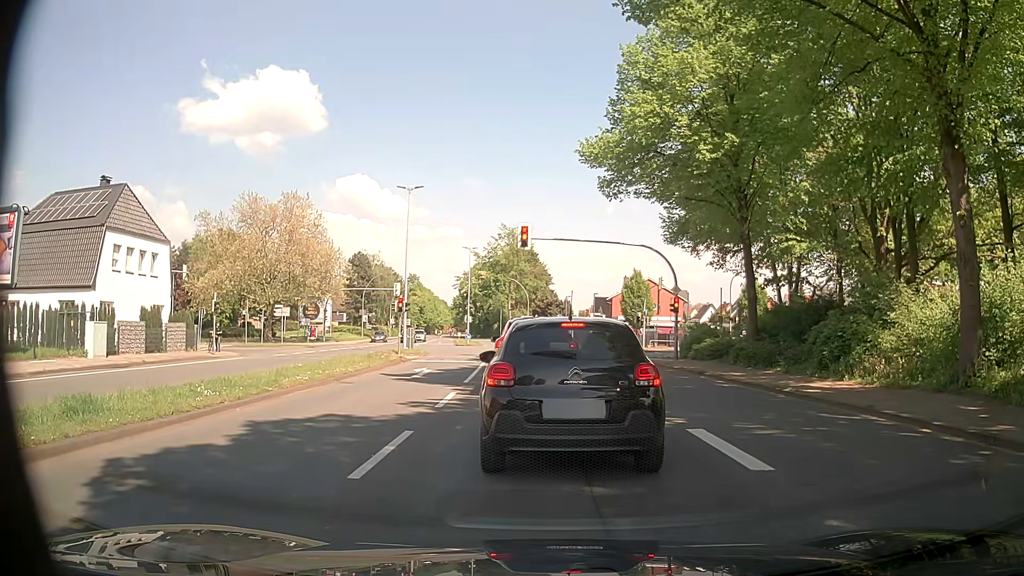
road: primary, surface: asphalt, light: Day
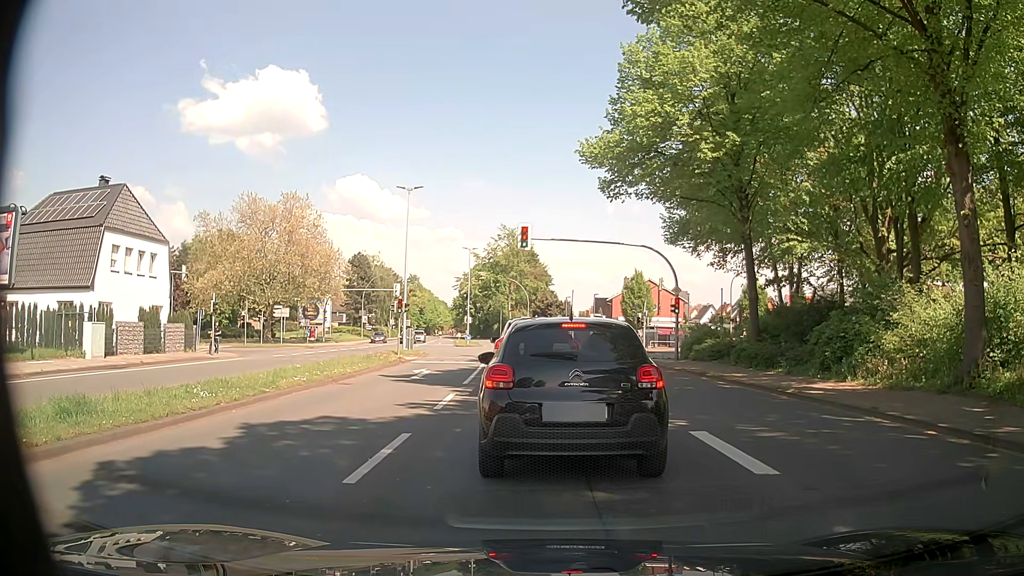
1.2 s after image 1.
(0.0, +0.2) m; 0°
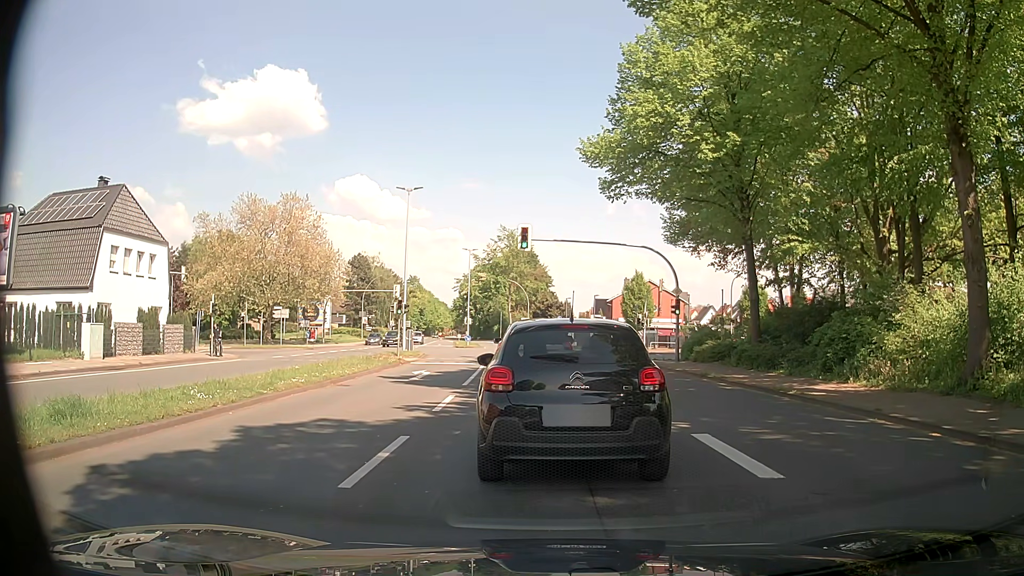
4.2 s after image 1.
(0.0, +0.1) m; 0°
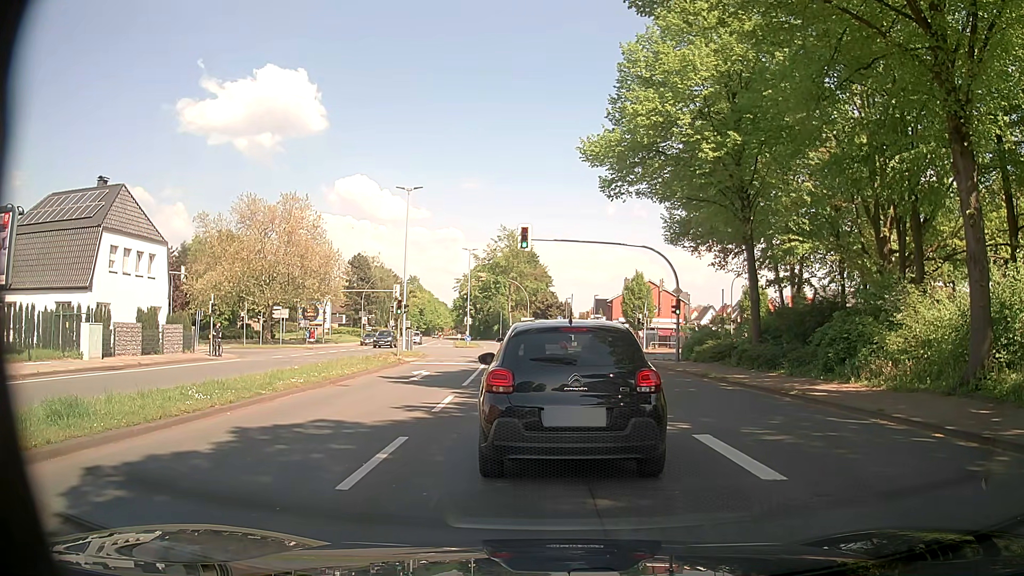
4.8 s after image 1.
(0.0, +0.1) m; 0°
